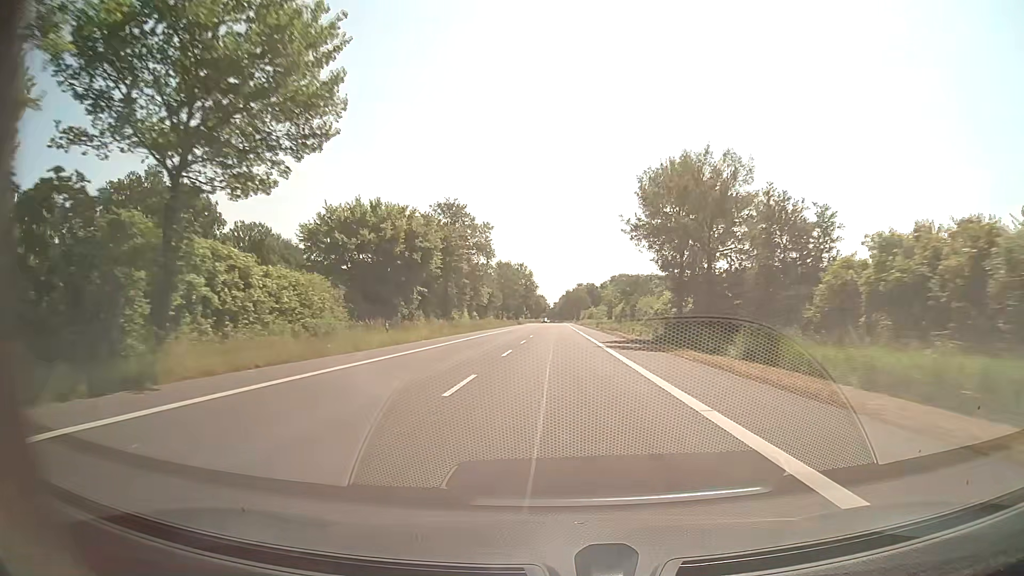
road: secondary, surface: asphalt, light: Day
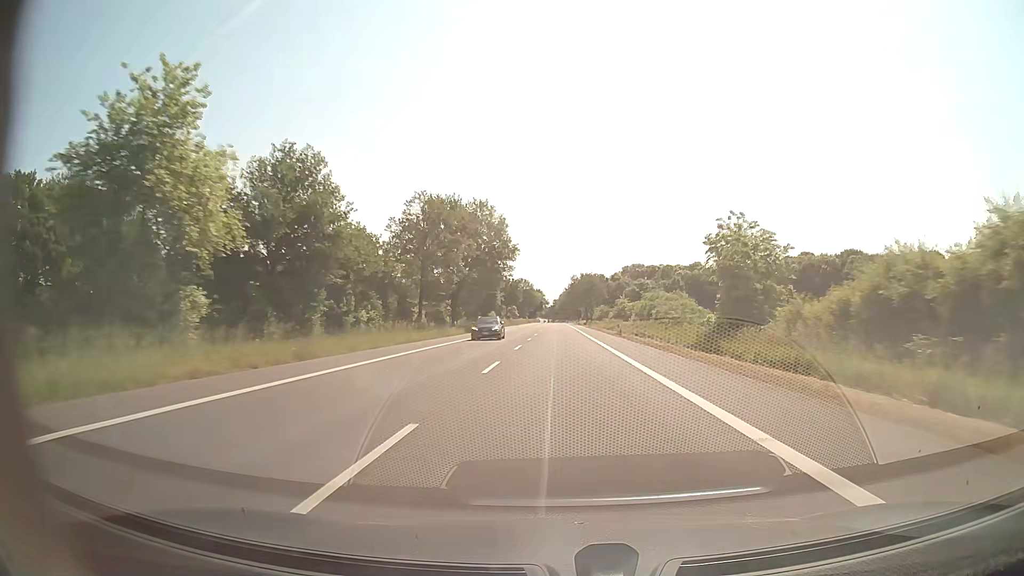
(0.0, +79.3) m; 0°
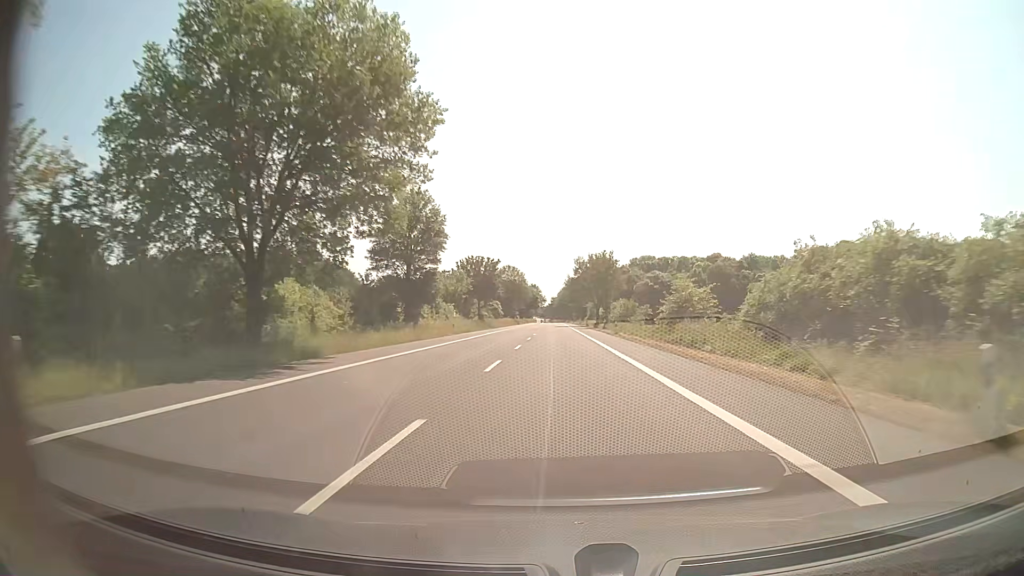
(0.0, +47.6) m; 0°
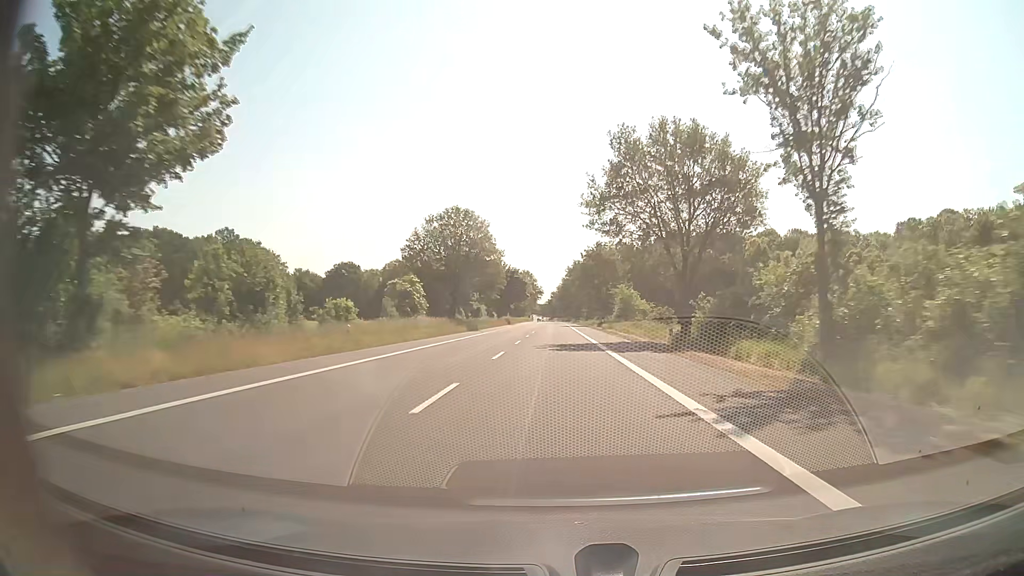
(+0.1, +79.3) m; 0°
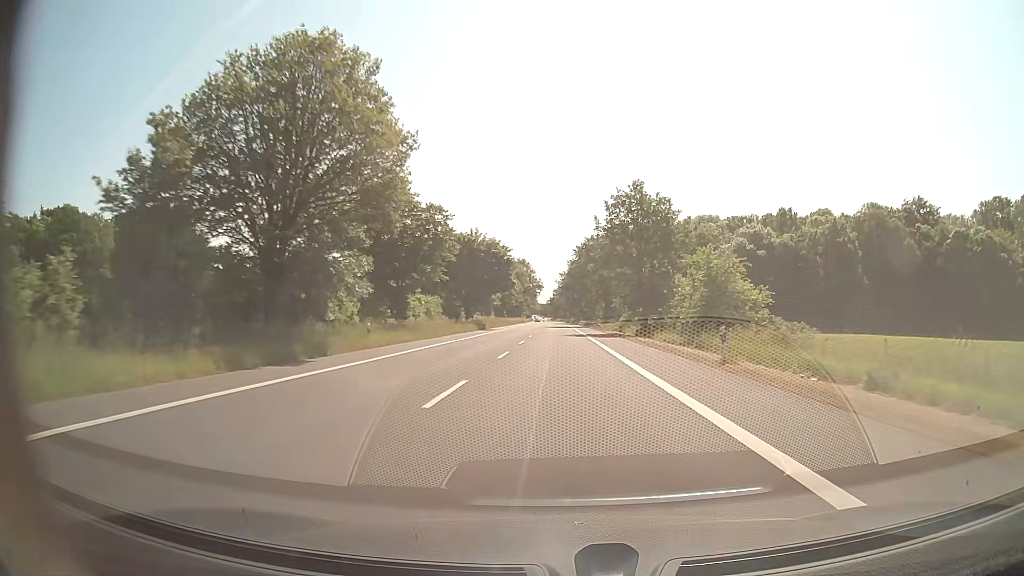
(-0.2, +47.5) m; 0°
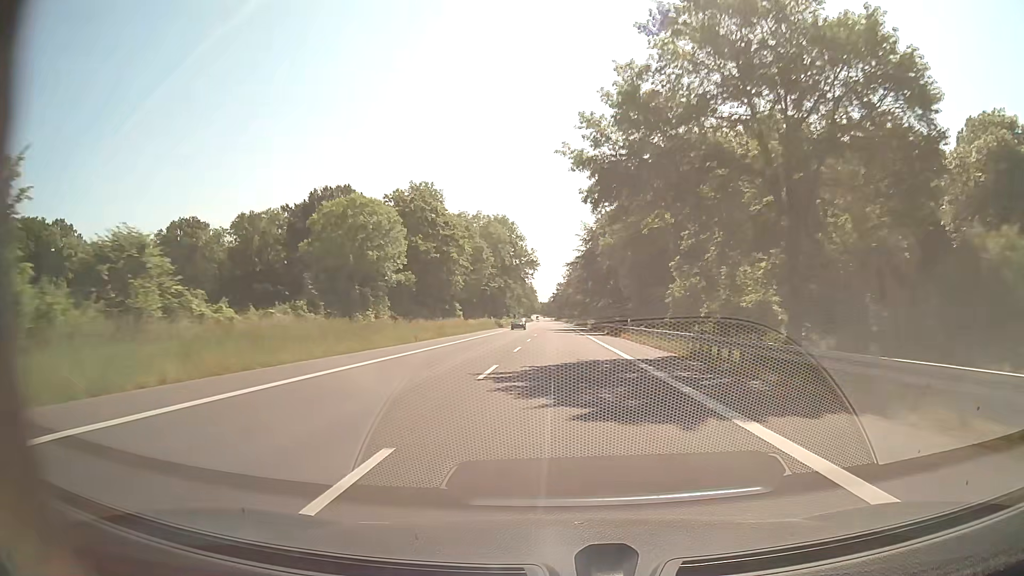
(-0.1, +79.2) m; 0°
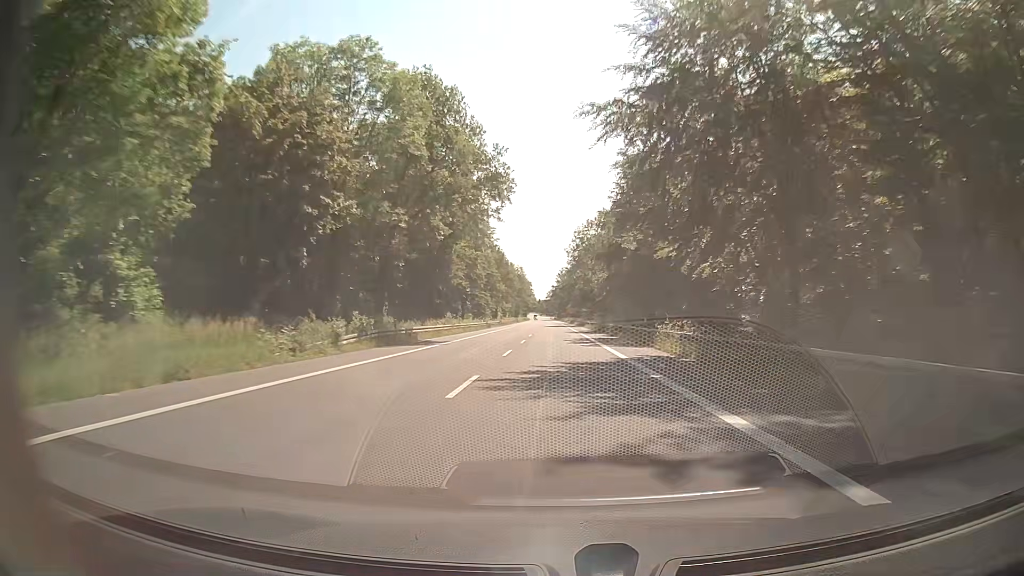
(0.0, +63.5) m; 0°
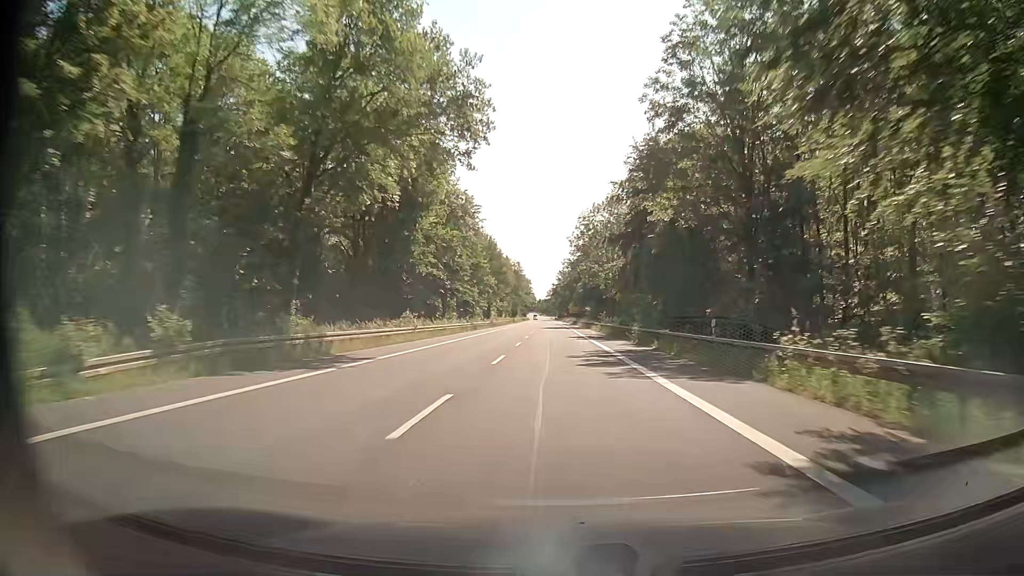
(0.0, +15.9) m; 0°
(0, +10) (0, +20) (0, +30) (0, +40) (0, +50) (0, +60) (-1, +70) (-1, +80) (-1, +90) (-1, +100) m
